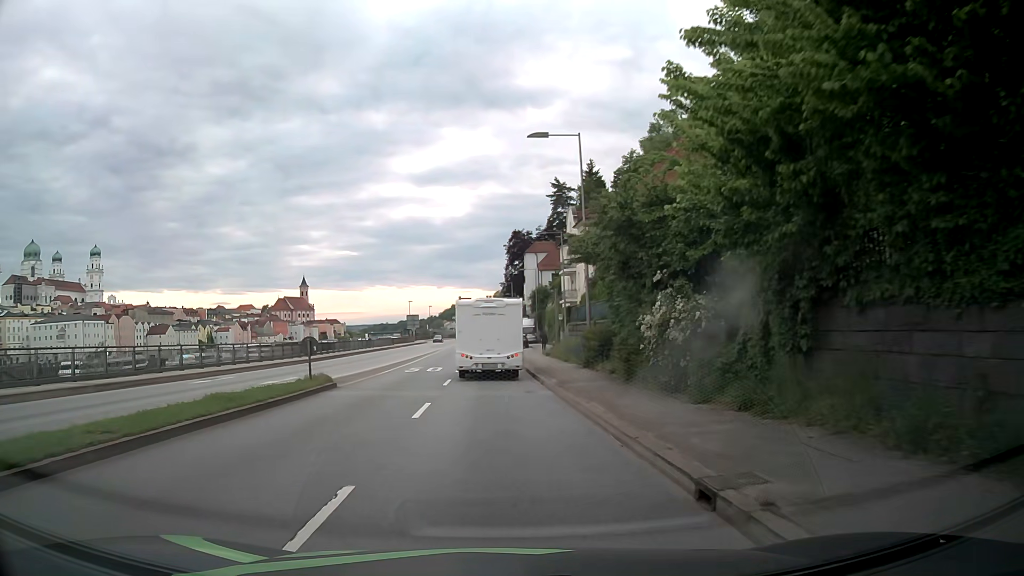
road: primary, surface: asphalt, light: Day
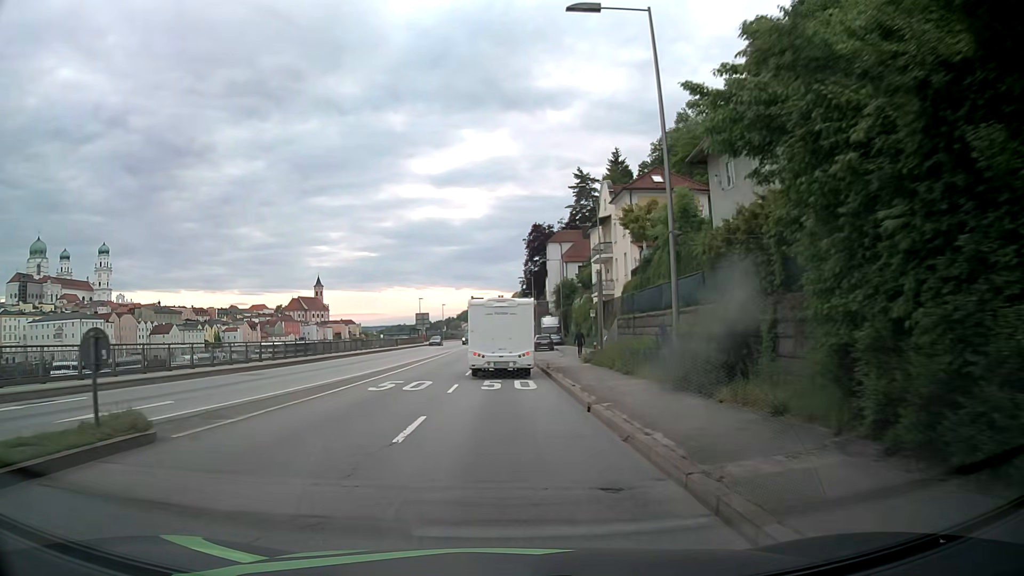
(-0.1, +12.3) m; -2°
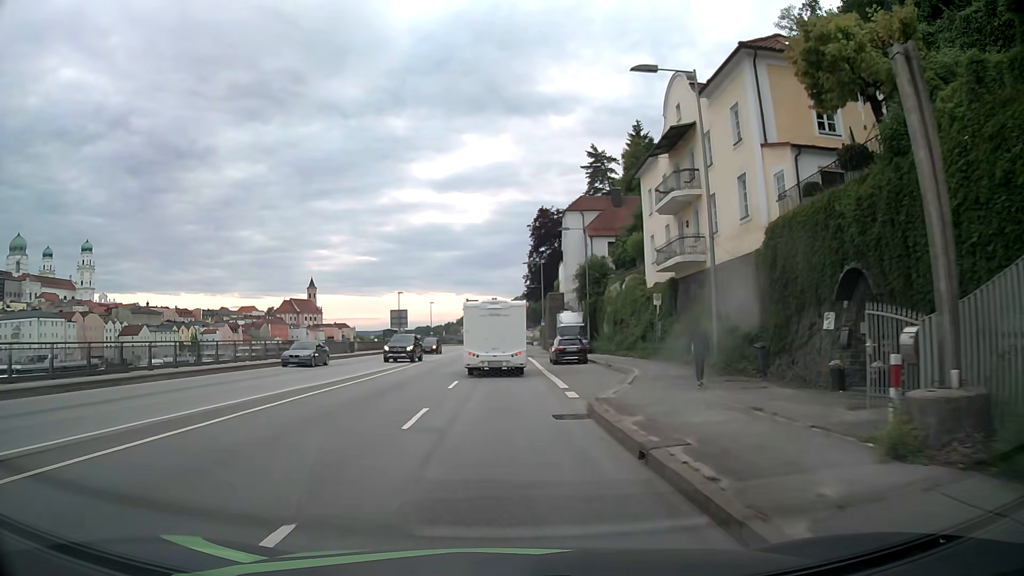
(+0.1, +25.5) m; 0°
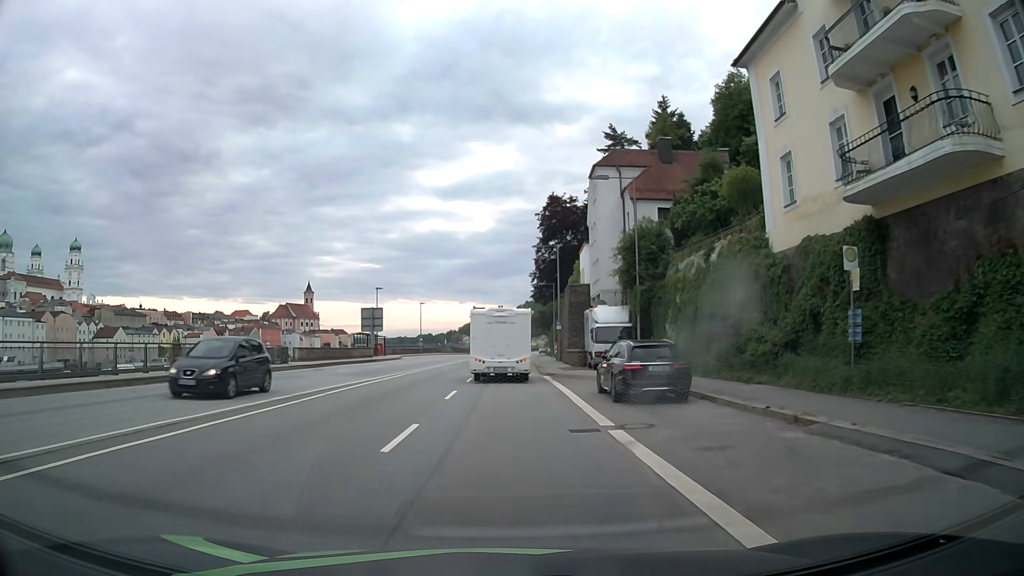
(-0.1, +19.9) m; 0°
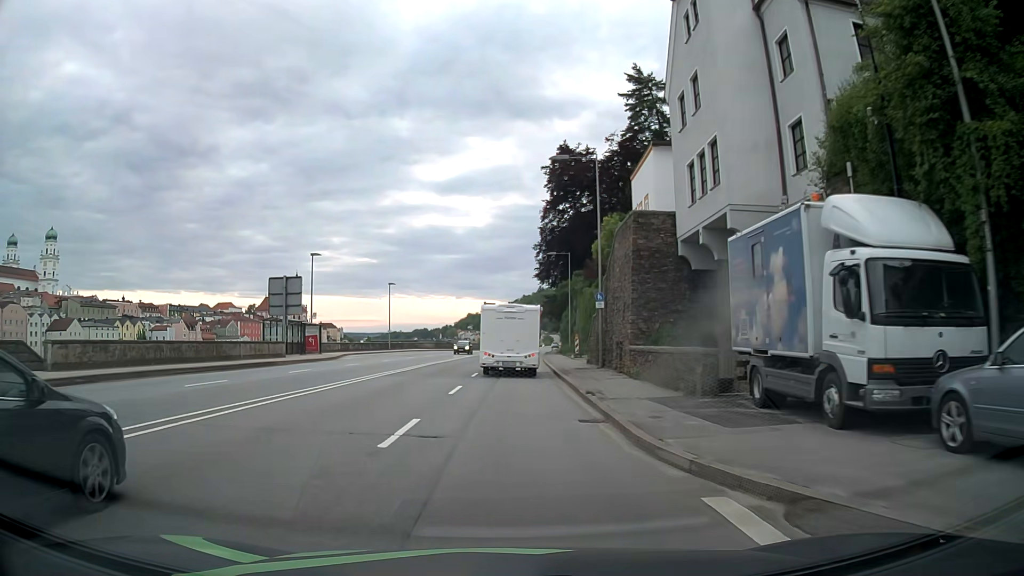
(-0.2, +27.3) m; 0°
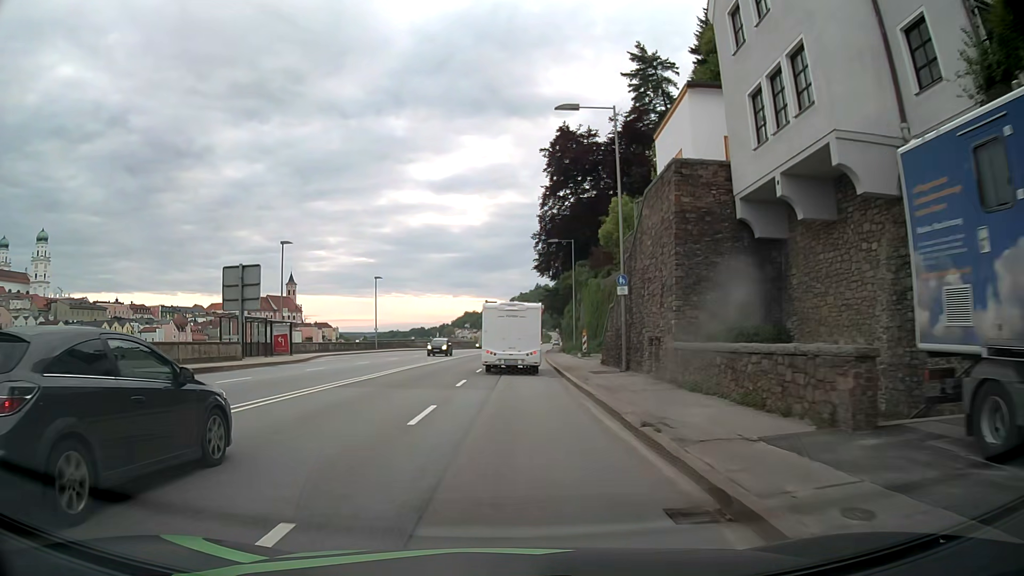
(0.0, +7.0) m; 0°
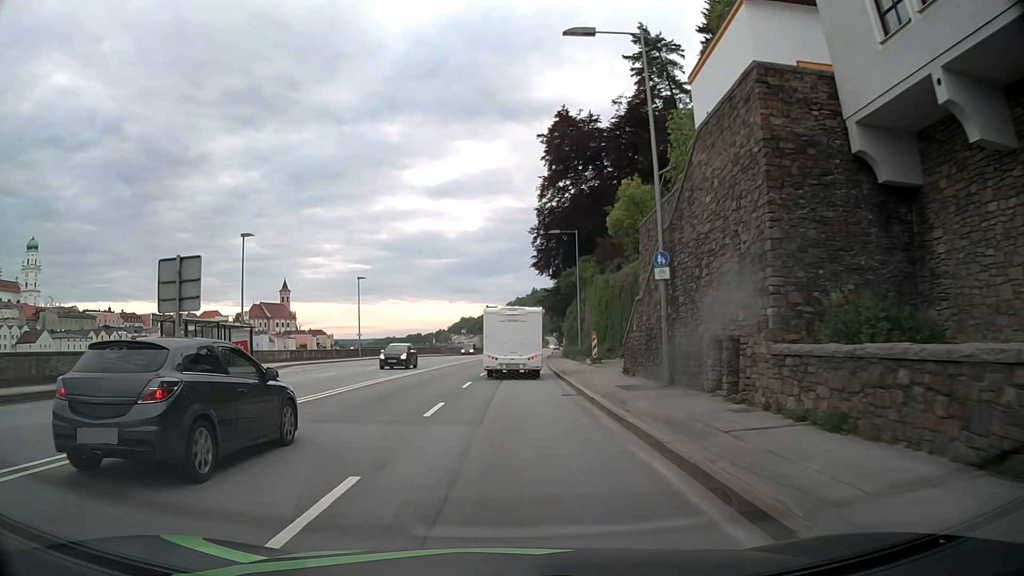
(0.0, +7.1) m; 0°
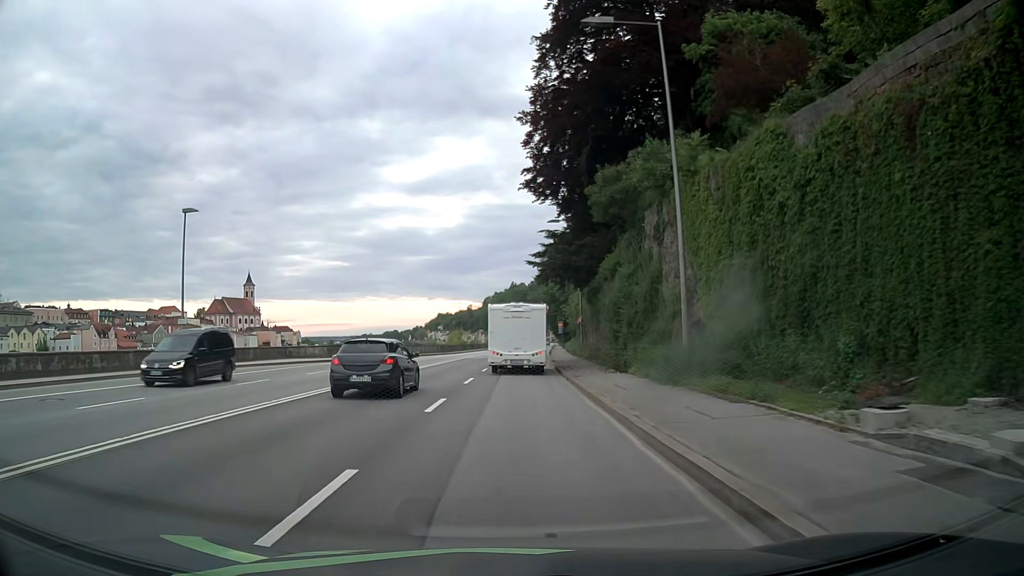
(+0.4, +36.1) m; +1°
(0, +10) (0, +20) (+1, +30) (+1, +40) (+1, +50) (+2, +60) (+3, +70) (+3, +80) (+4, +90) (+5, +100) m
